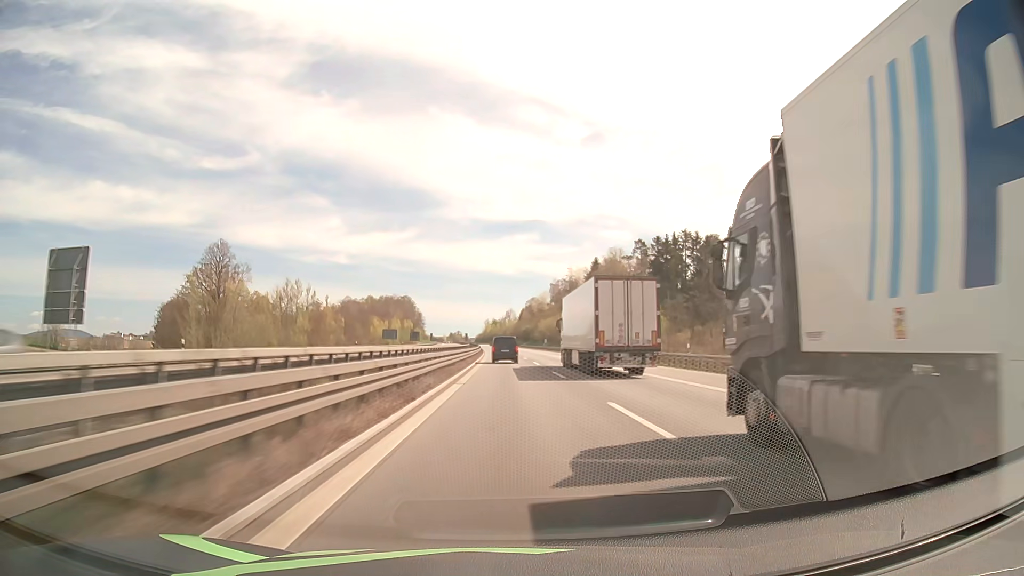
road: motorway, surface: asphalt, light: Day
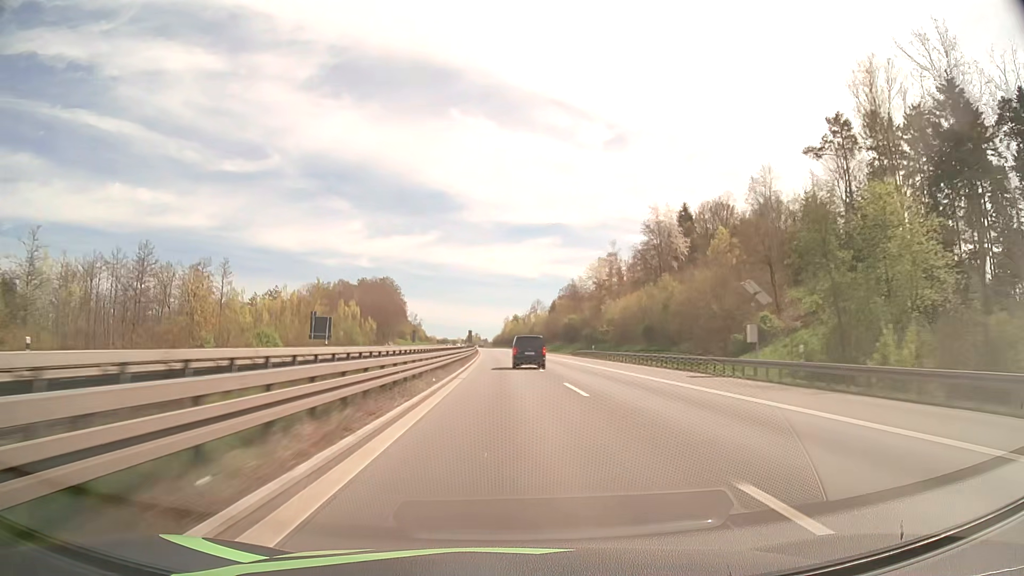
(-1.9, +115.2) m; -2°
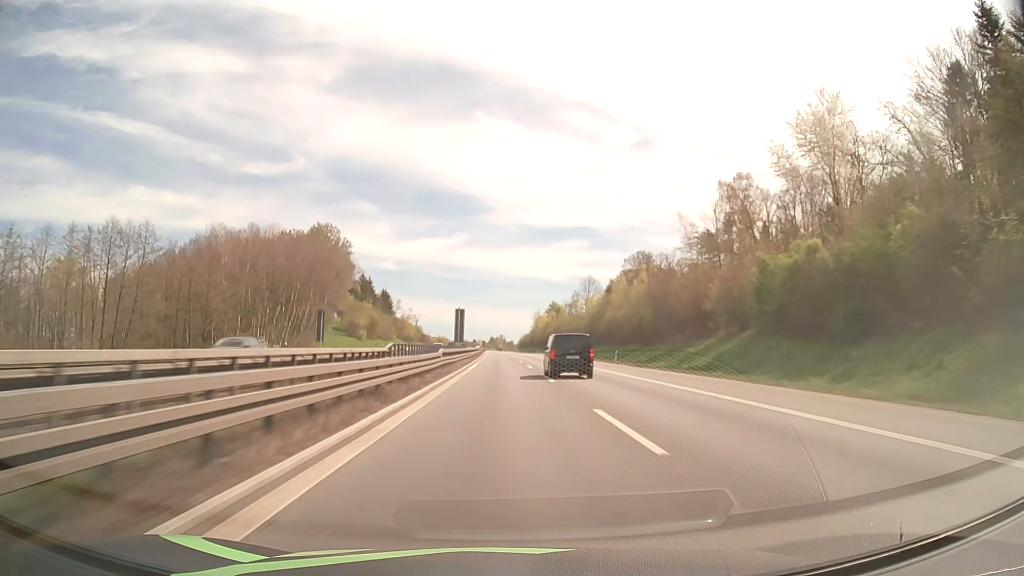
(-2.2, +115.6) m; -2°
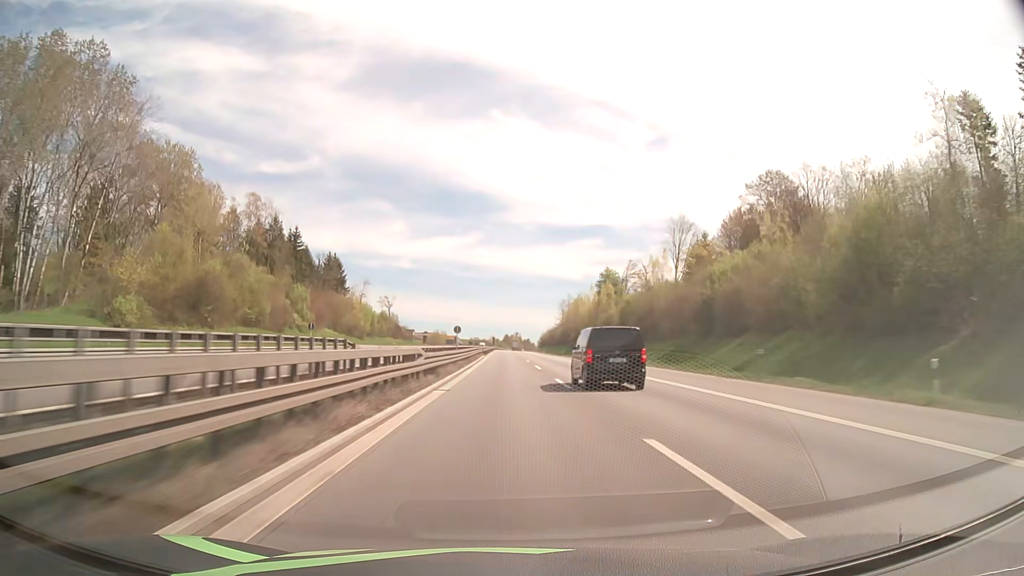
(-1.2, +93.3) m; -1°
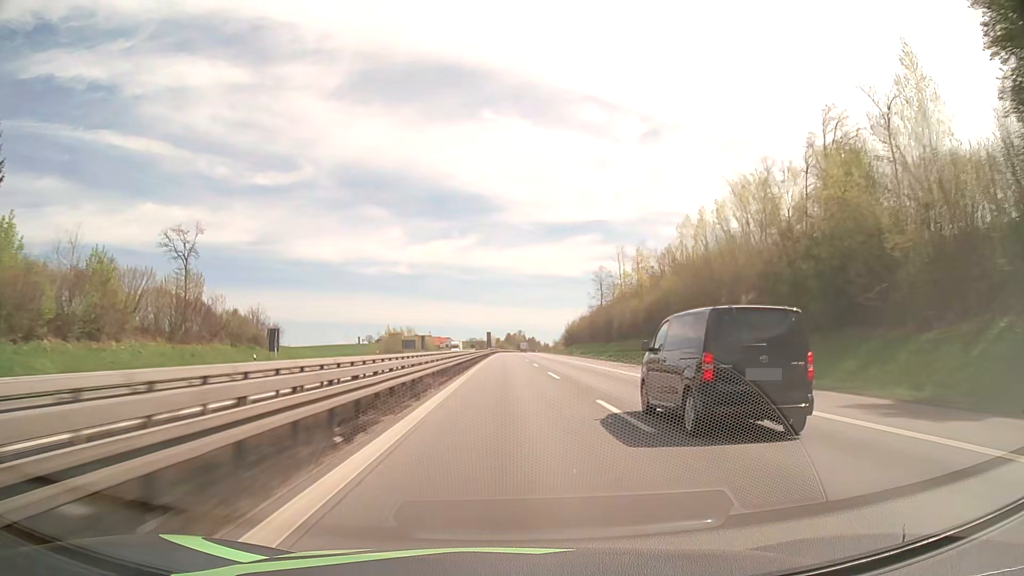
(-0.6, +117.0) m; 0°
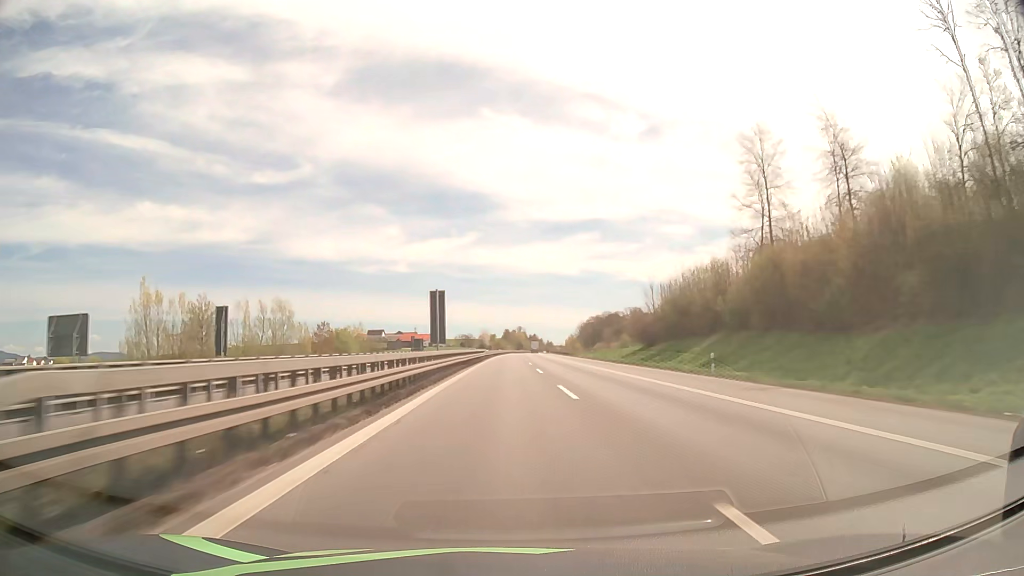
(+0.1, +117.1) m; 0°
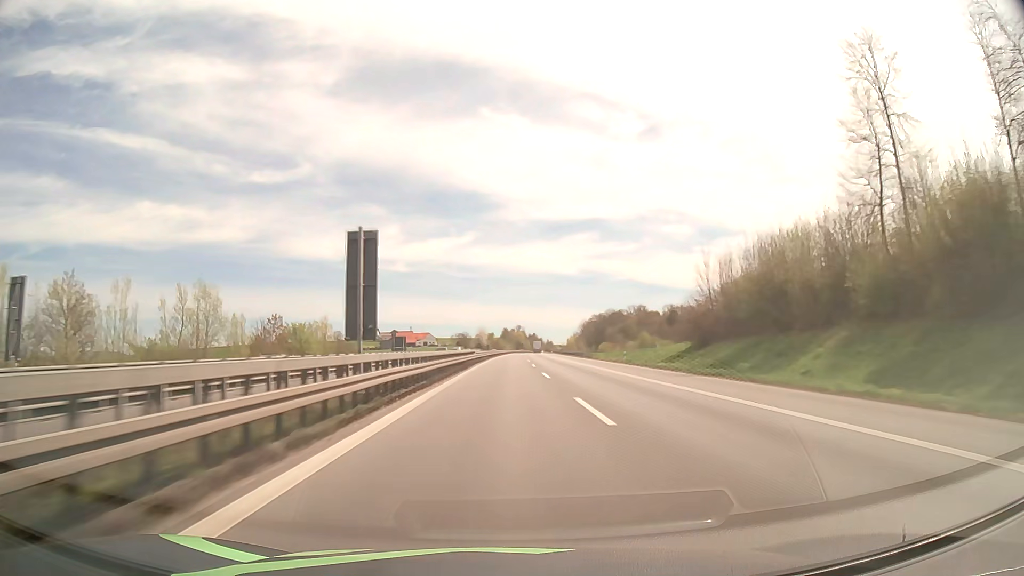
(0.0, +23.4) m; 0°
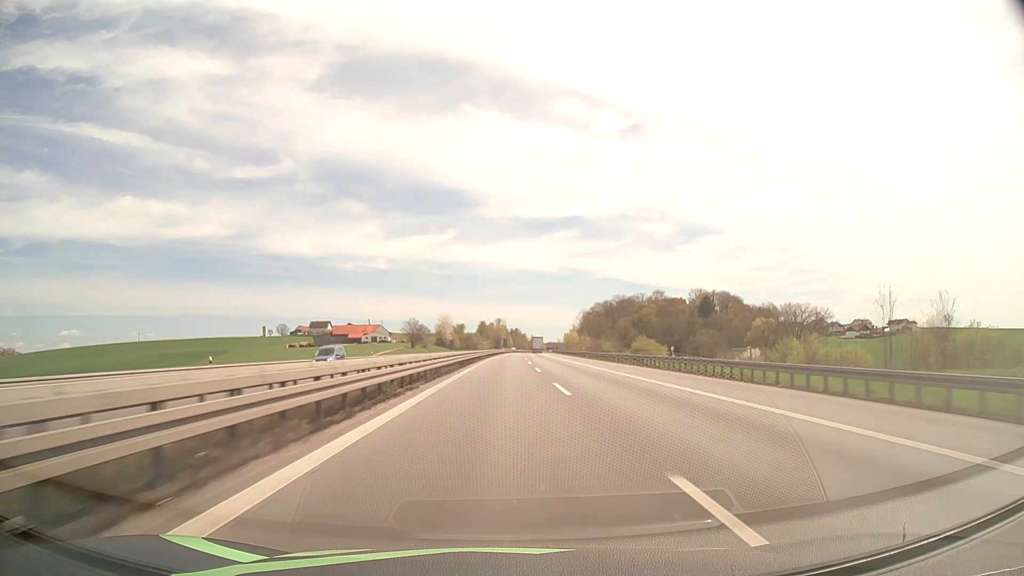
(+1.6, +116.7) m; +2°
(0, +10) (0, +20) (0, +30) (0, +40) (0, +50) (+1, +60) (+1, +70) (+1, +80) (+1, +90) (+1, +100) m
